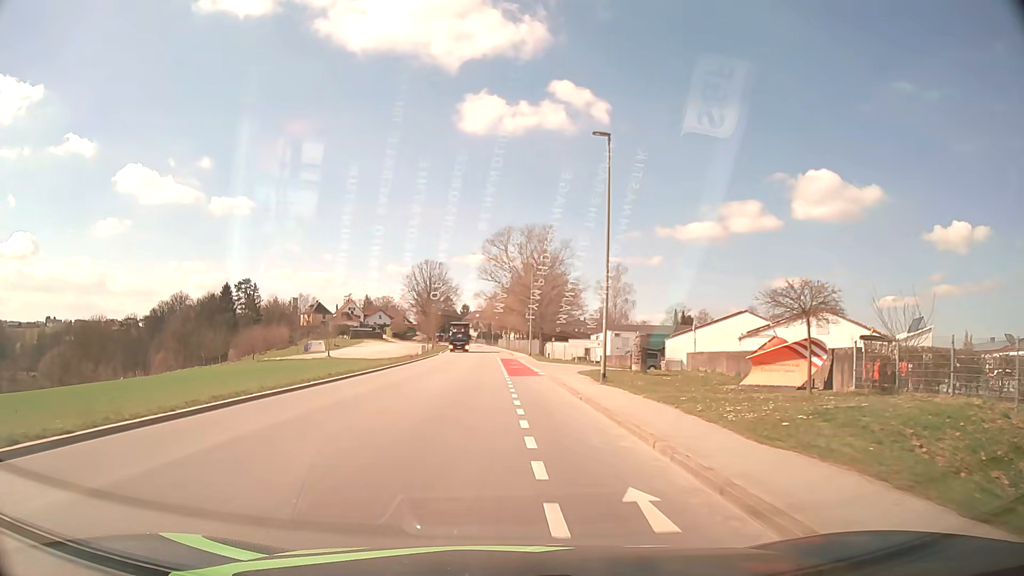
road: tertiary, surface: asphalt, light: Day
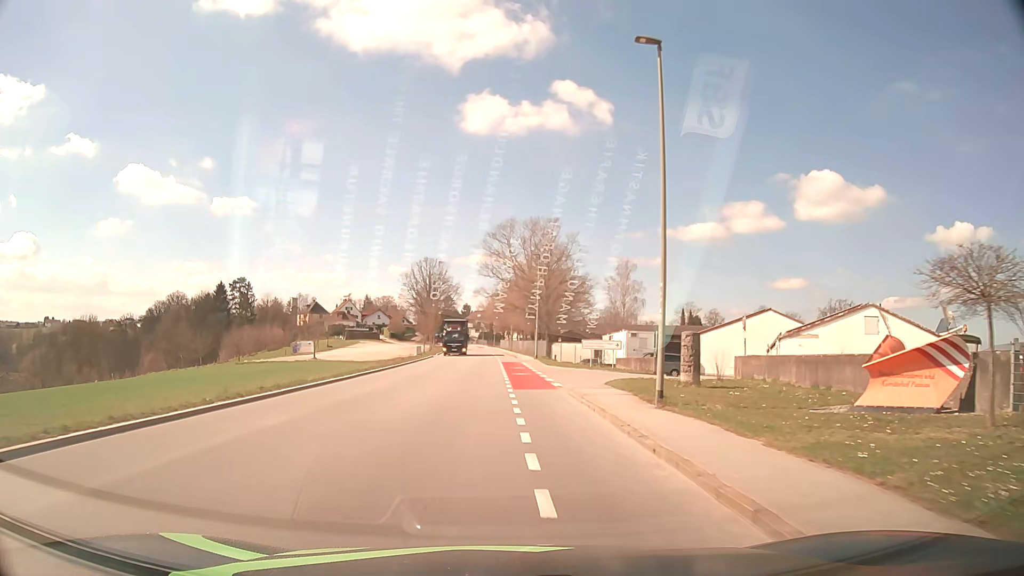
(0.0, +7.5) m; 0°
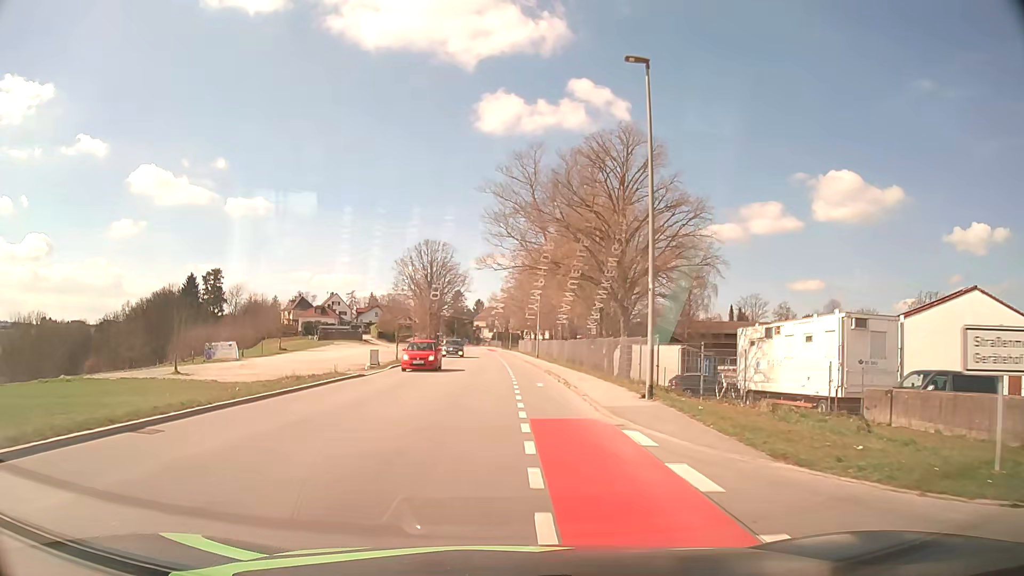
(-0.3, +37.2) m; -1°
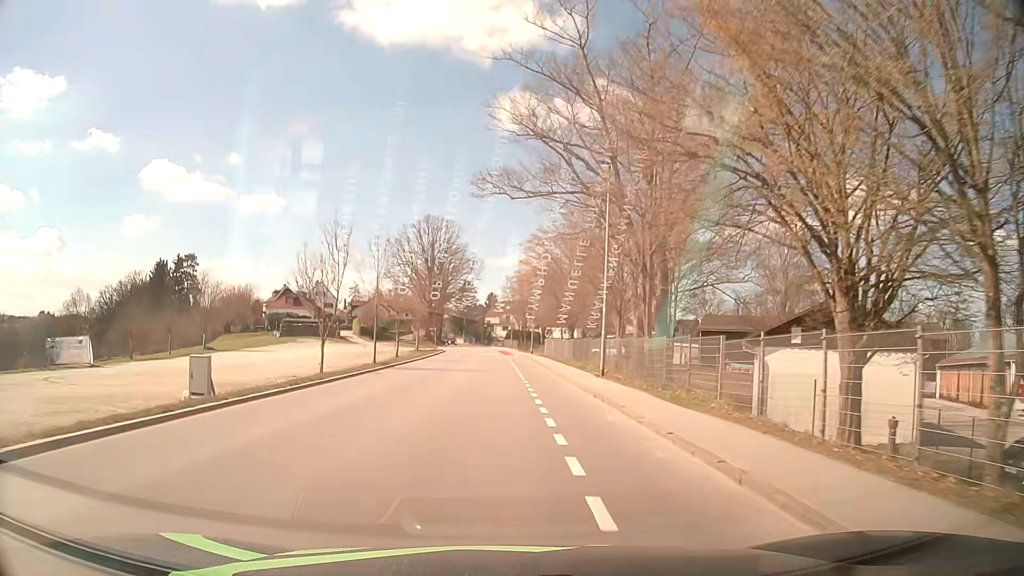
(-0.5, +29.6) m; -1°
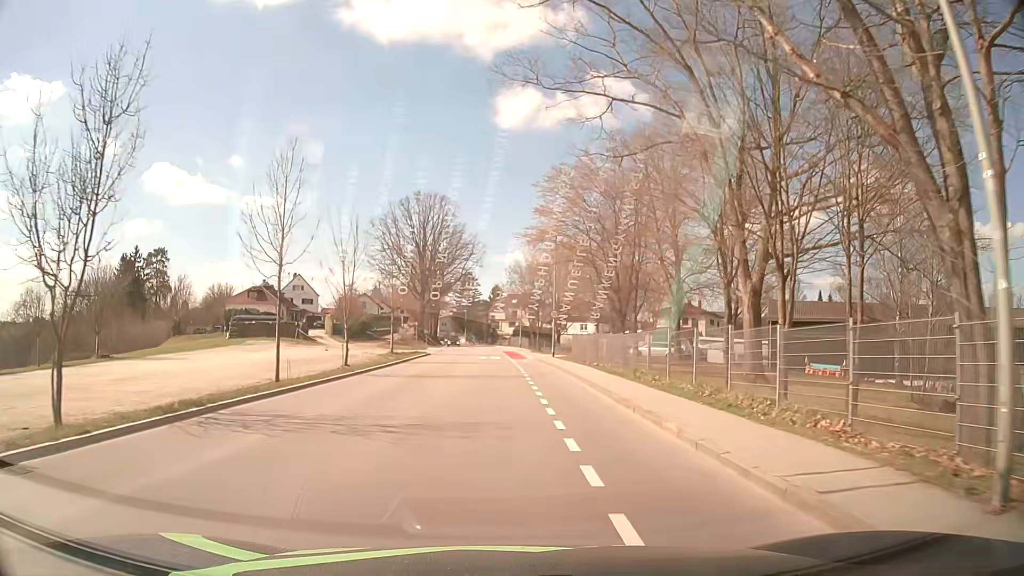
(0.0, +20.6) m; 0°
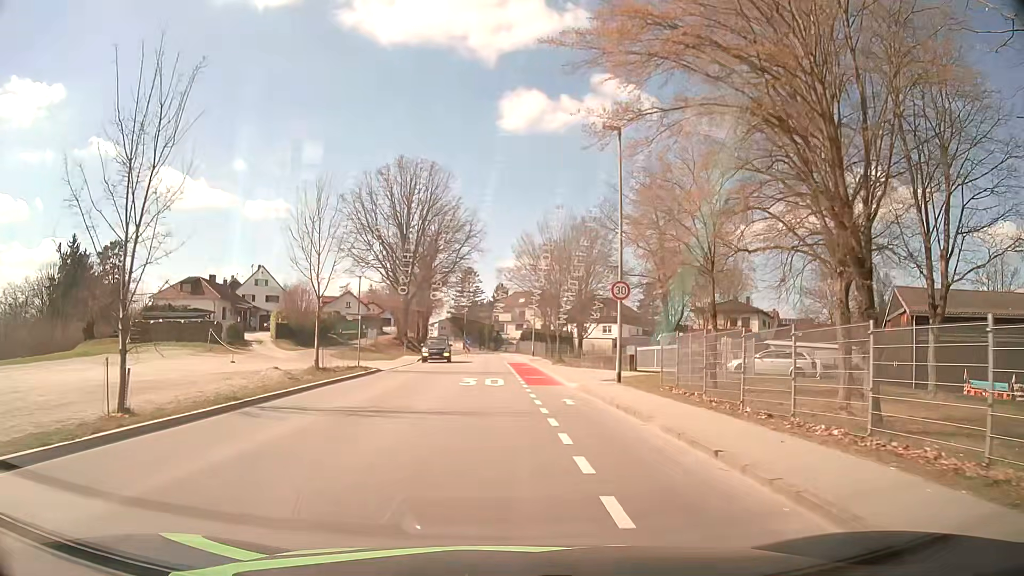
(-0.2, +23.2) m; 0°
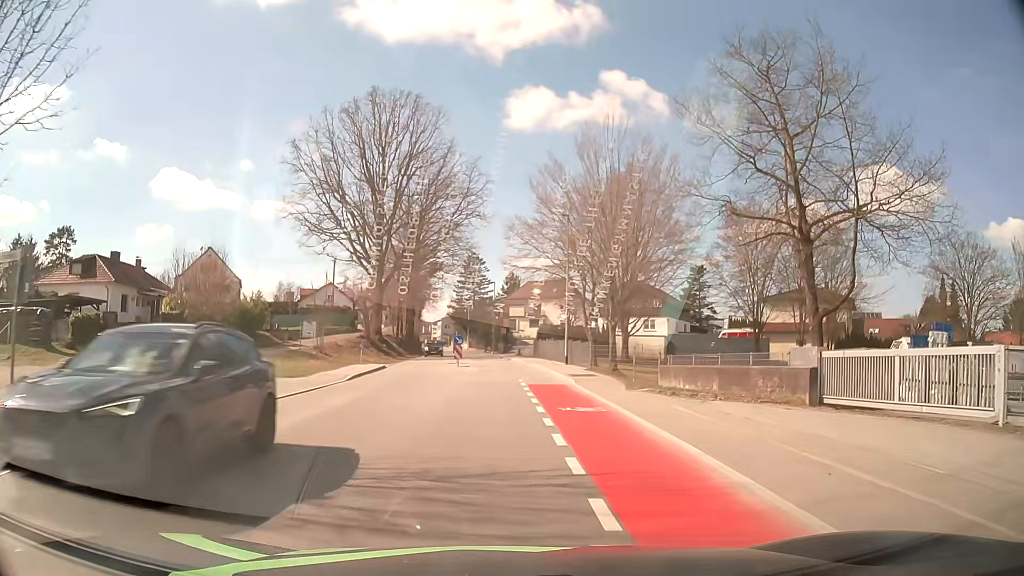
(-0.5, +24.1) m; -3°
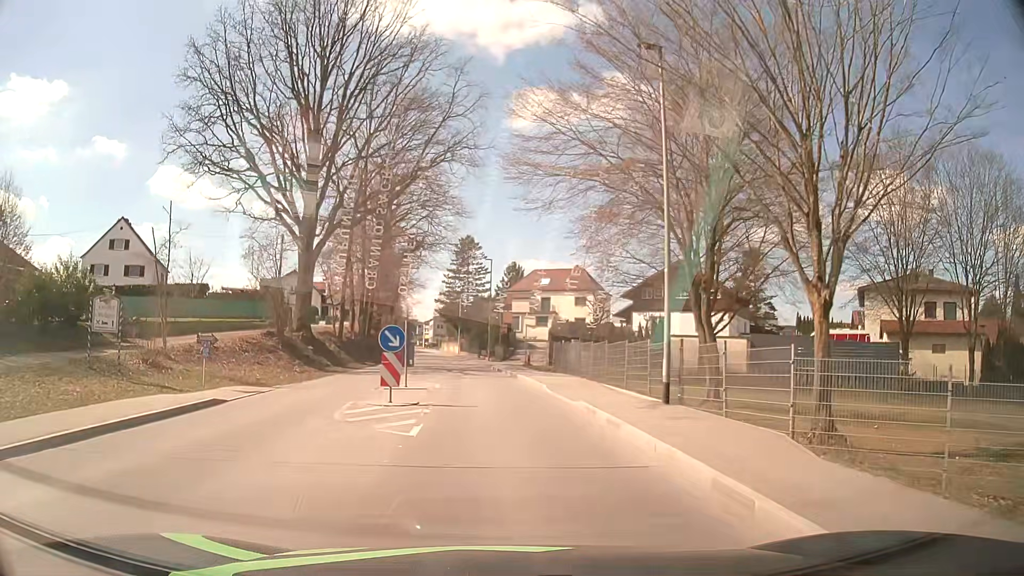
(+0.3, +22.8) m; +1°
(0, +10) (0, +20) (-1, +30) (-2, +40) (-4, +50) (-5, +60) (-6, +70) (-7, +80) (-8, +90) (-10, +99) m
